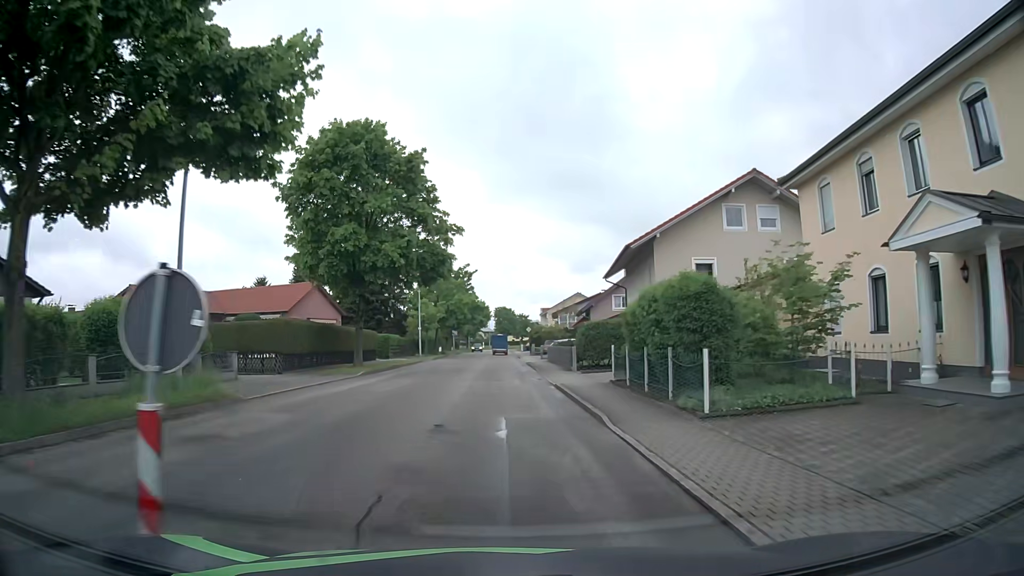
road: unclassified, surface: asphalt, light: Day
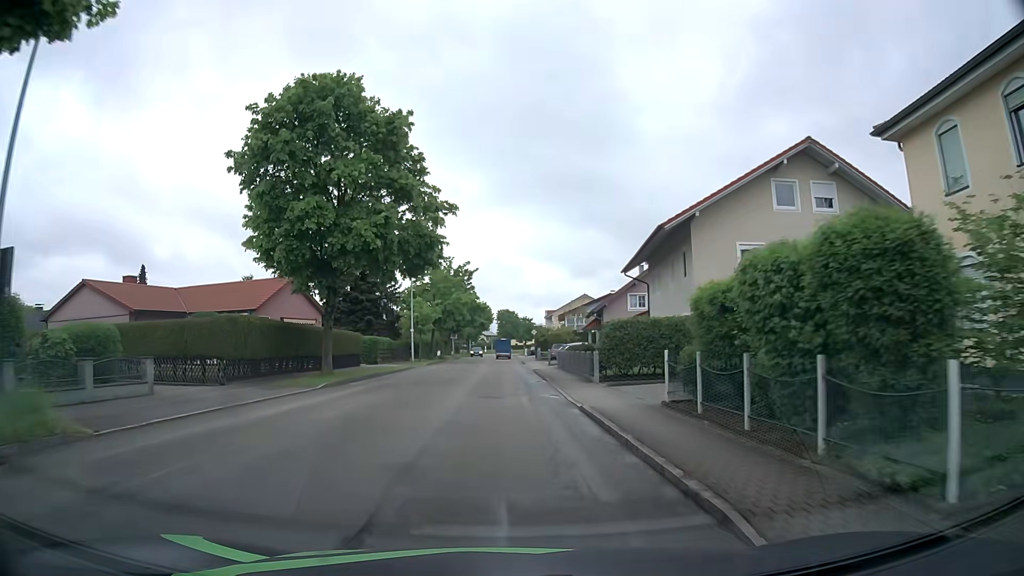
(0.0, +6.5) m; 0°
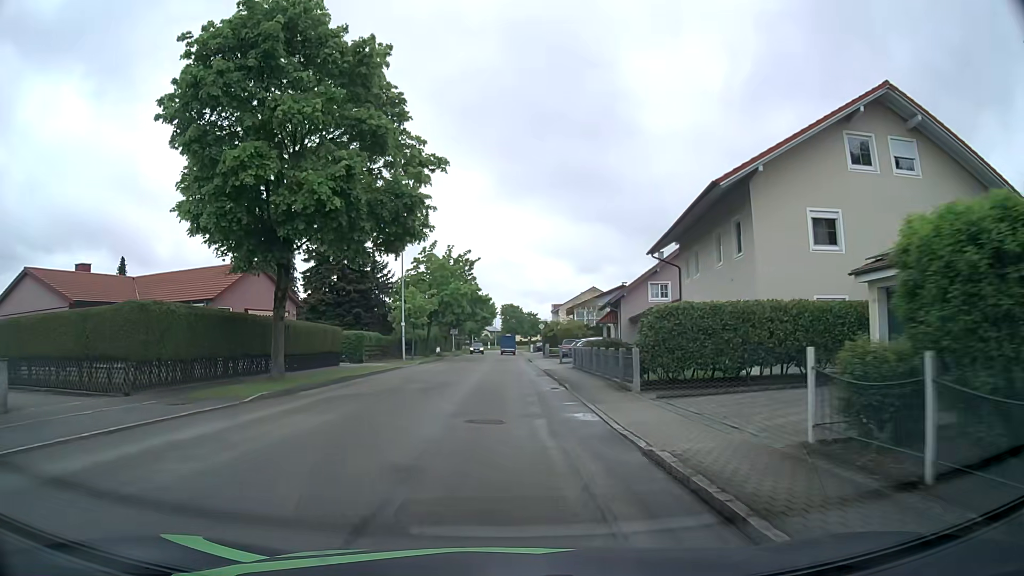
(-0.1, +6.7) m; 0°
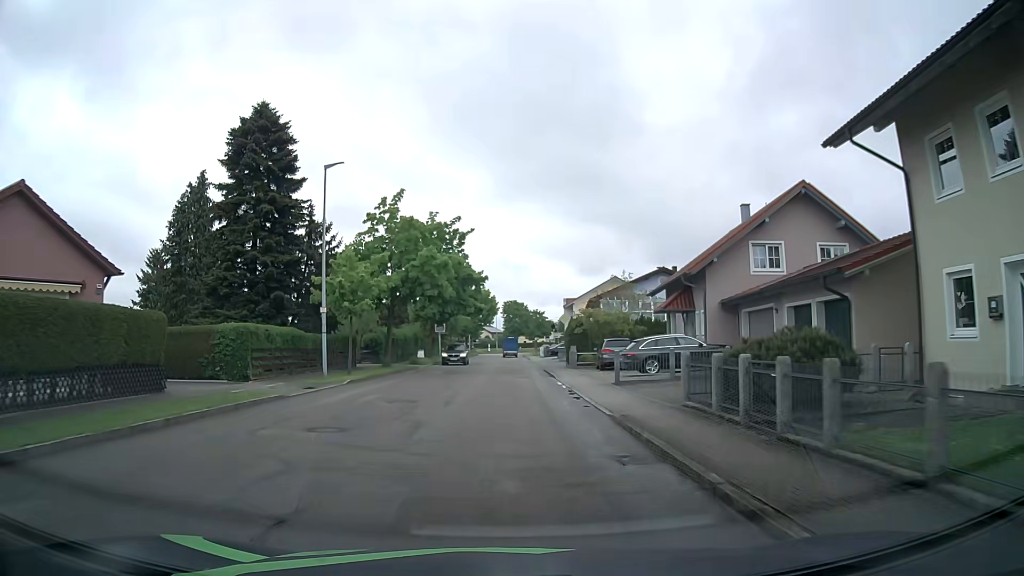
(-0.2, +20.8) m; -1°
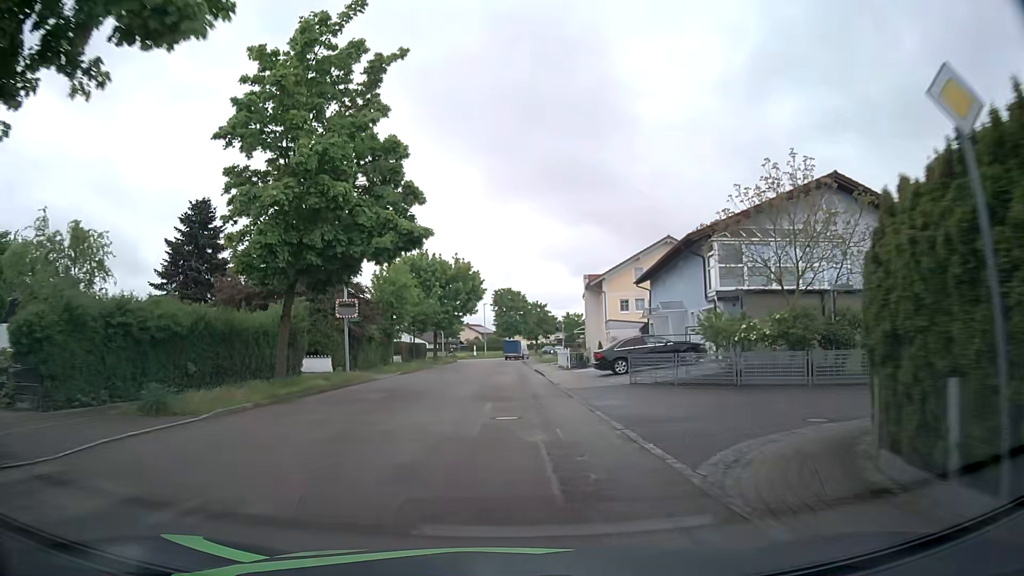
(+0.2, +36.1) m; 0°
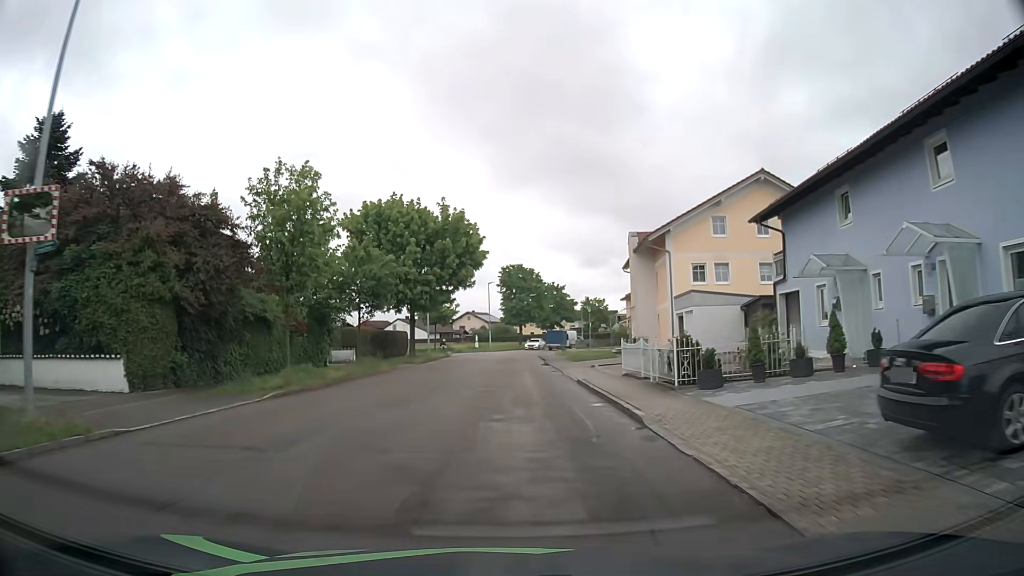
(0.0, +21.5) m; 0°
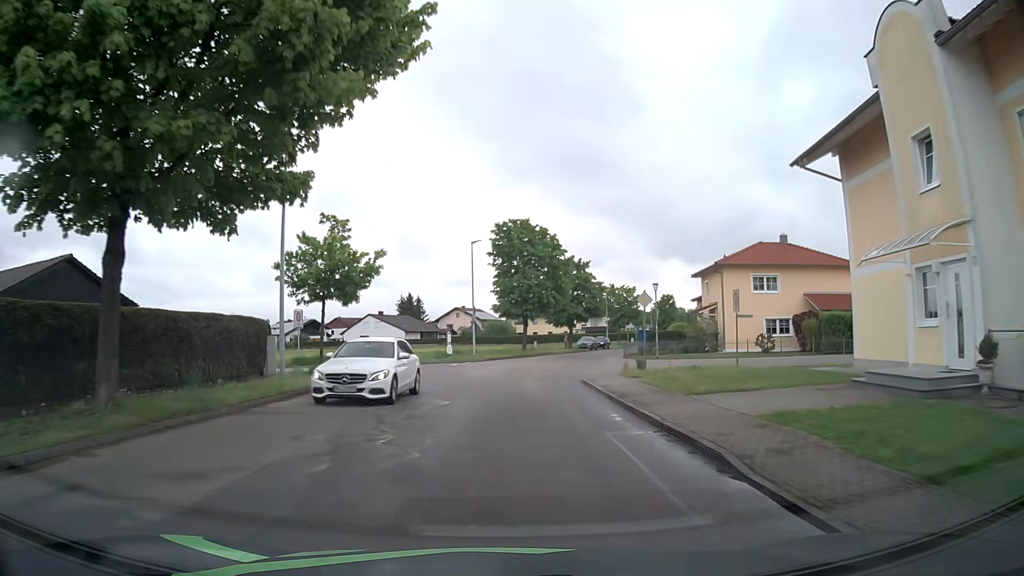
(-0.4, +35.0) m; 0°
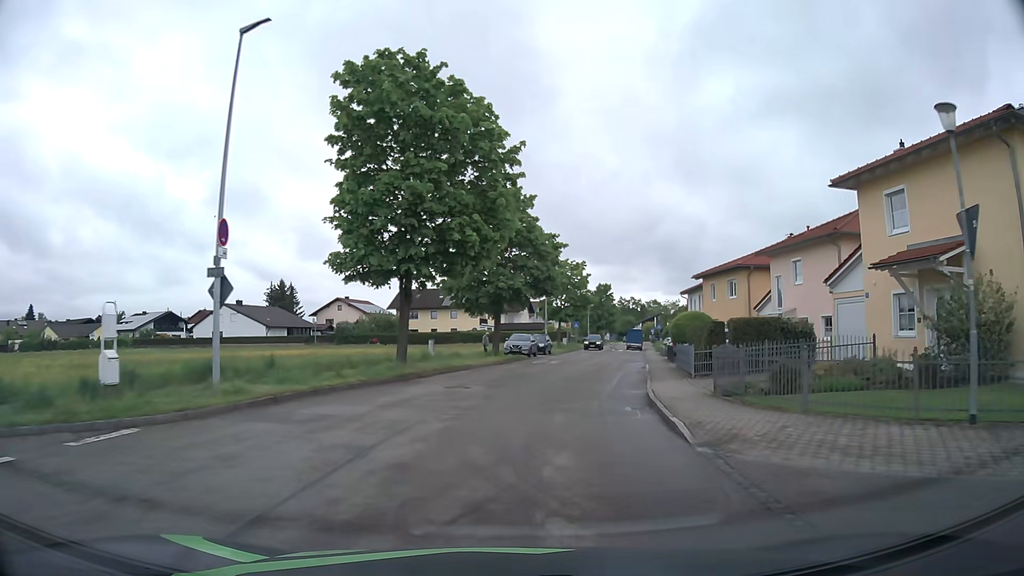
(+1.4, +33.7) m; +8°
(0, +10) (+2, +20) (+4, +30) (+6, +40) (+8, +49) (+10, +59) (+12, +69) (+14, +79) (+16, +88) (+18, +98) m
